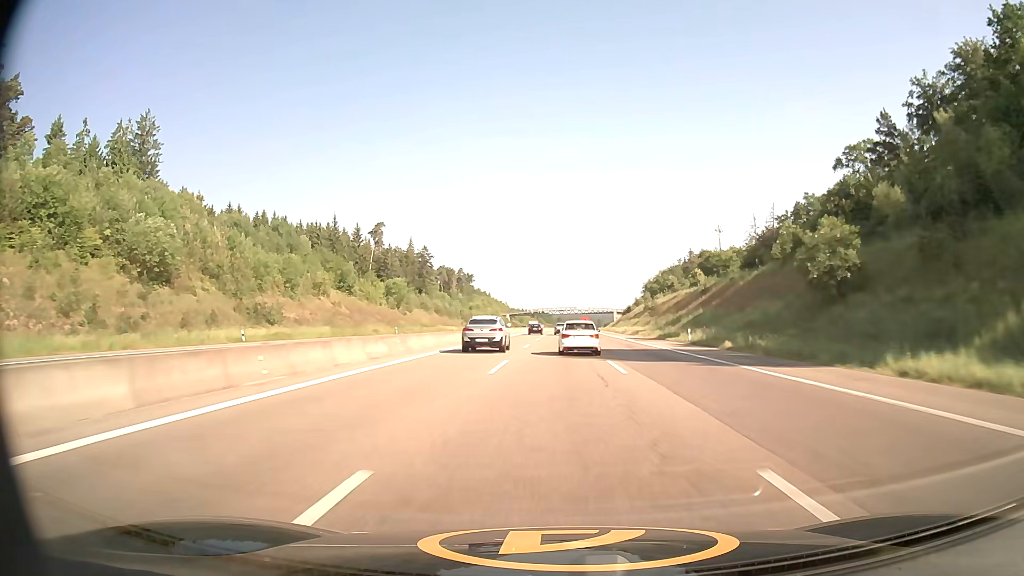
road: motorway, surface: asphalt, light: Day
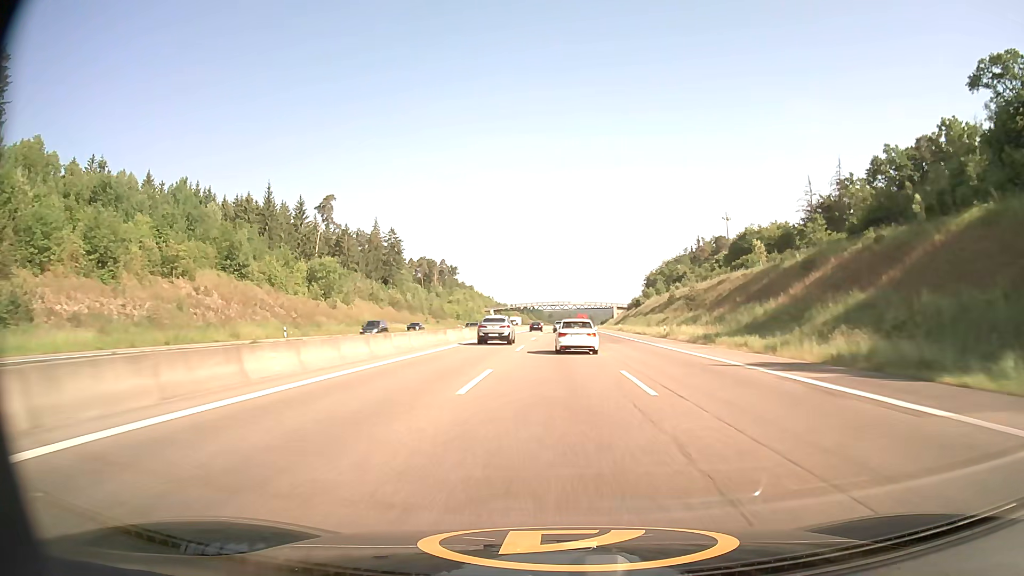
(+0.2, +41.1) m; +1°
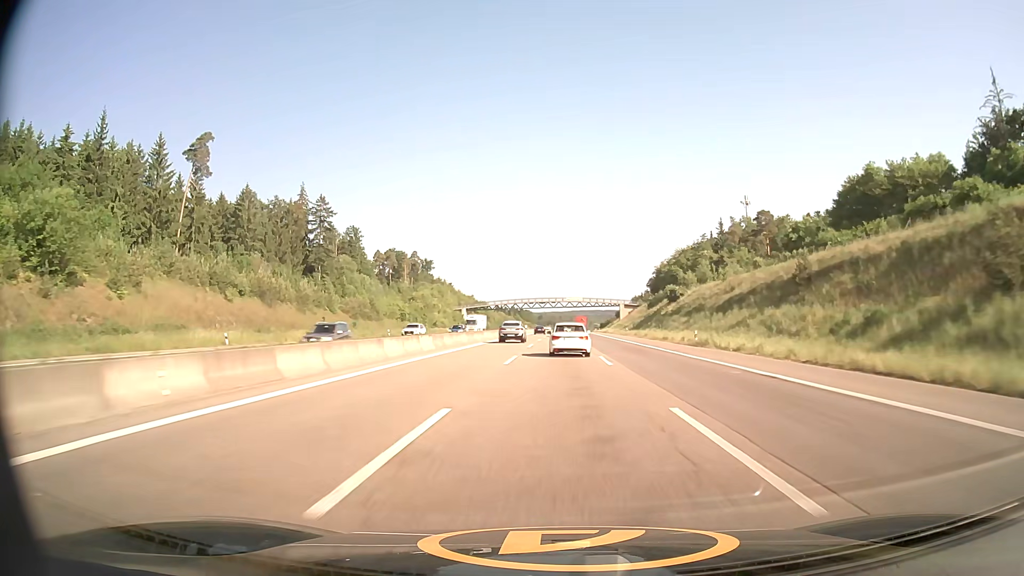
(+0.5, +61.1) m; +1°
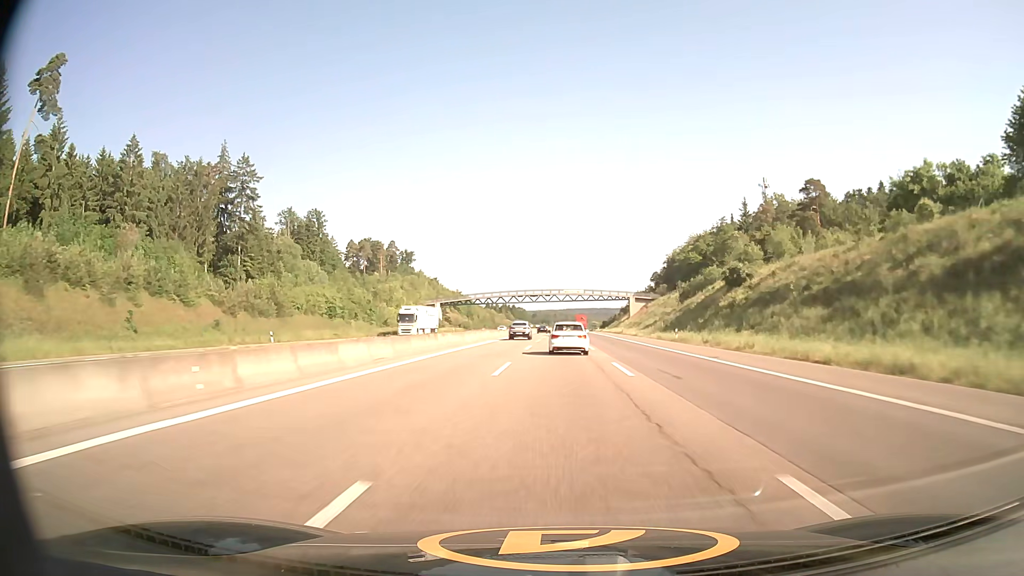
(+0.1, +40.9) m; 0°
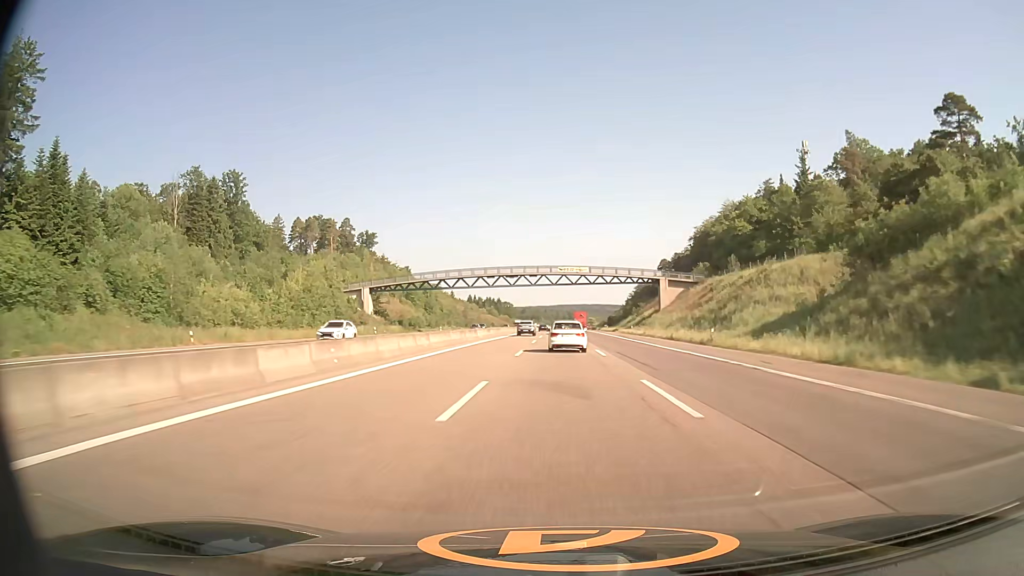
(+0.4, +62.0) m; +1°
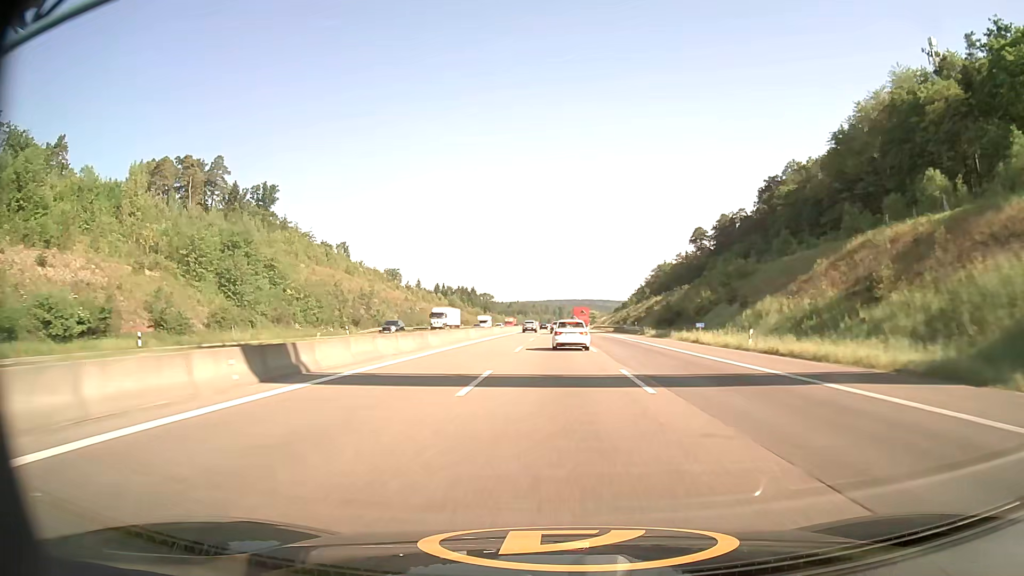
(+1.1, +104.2) m; +1°
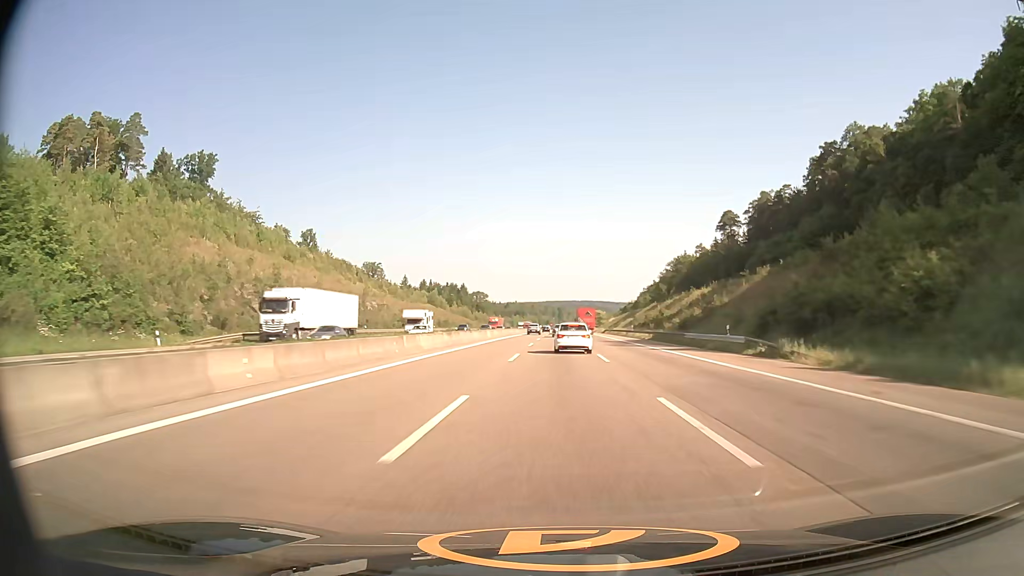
(-0.1, +41.5) m; 0°
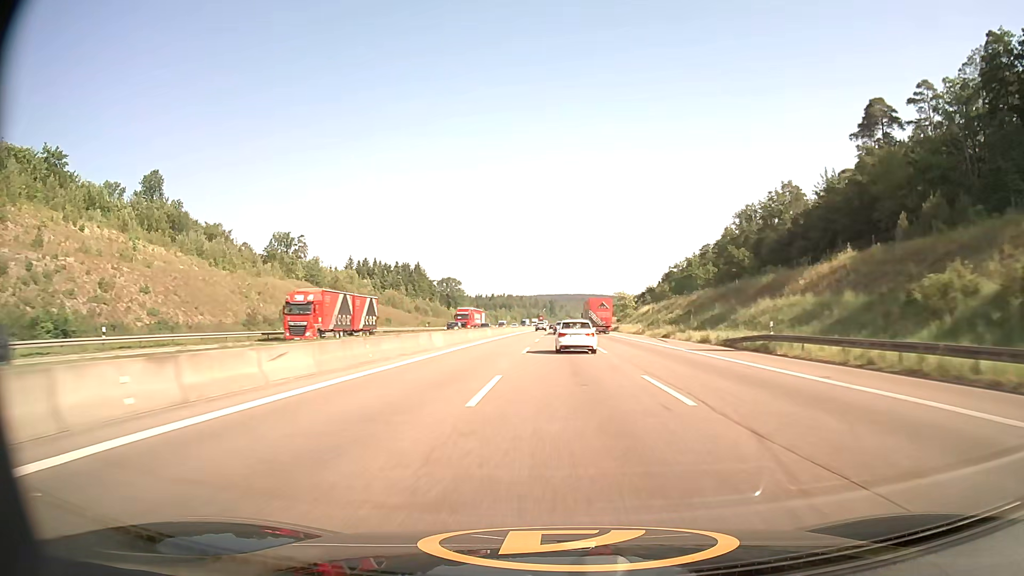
(+0.5, +102.9) m; +1°
(0, +10) (0, +20) (0, +30) (0, +40) (0, +50) (0, +60) (0, +70) (-1, +80) (-1, +90) (-1, +100) m
